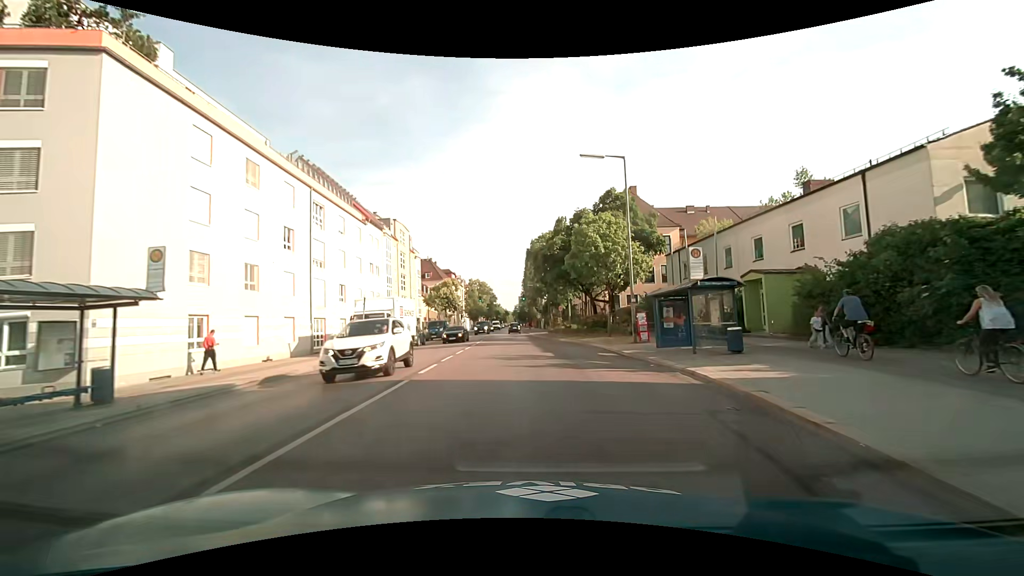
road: secondary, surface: asphalt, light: Day
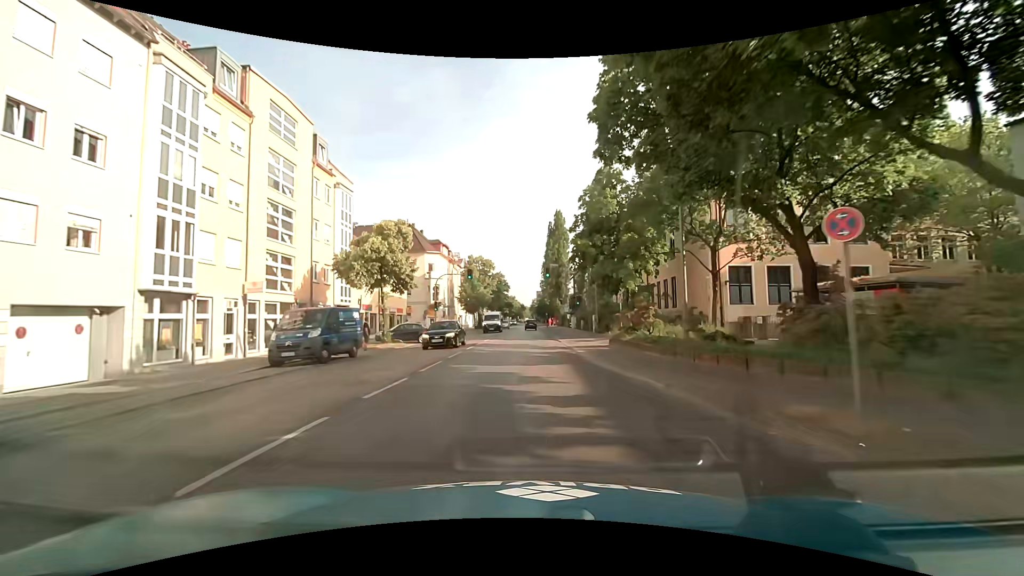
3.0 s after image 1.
(-0.7, +35.6) m; -2°
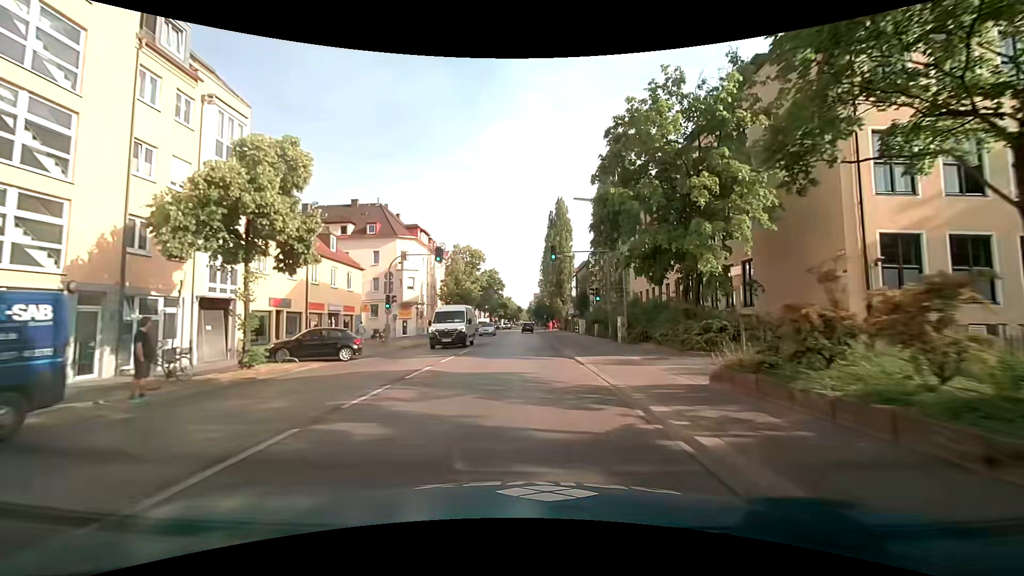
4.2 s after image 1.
(+0.1, +14.5) m; 0°
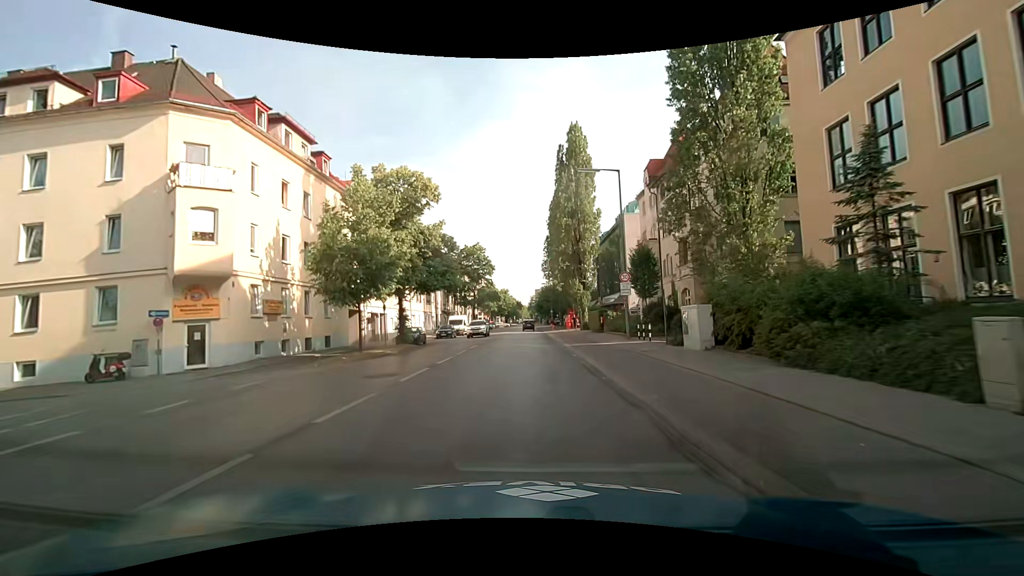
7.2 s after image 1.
(+0.1, +37.2) m; 0°
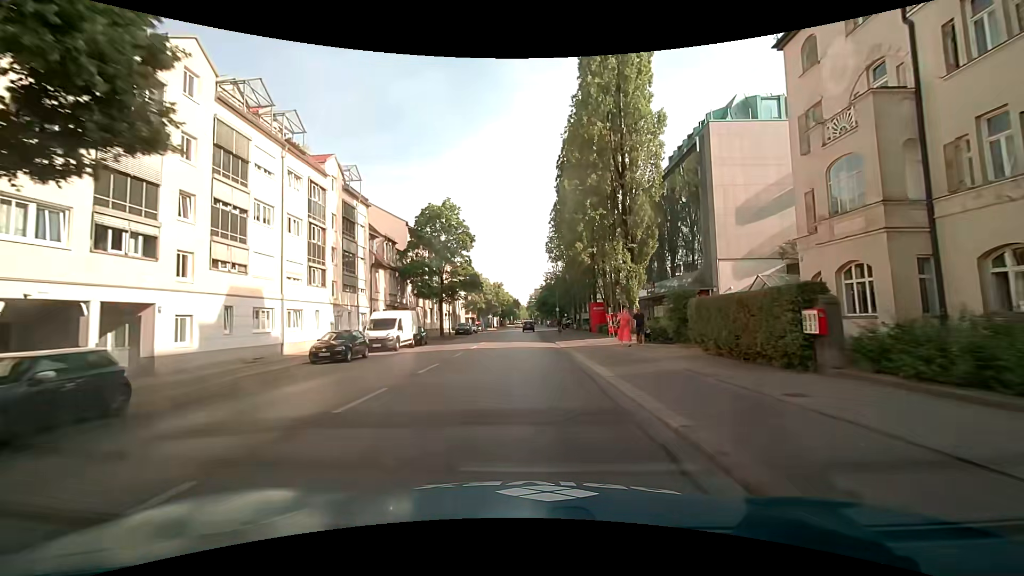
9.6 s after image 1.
(+0.2, +29.9) m; +1°
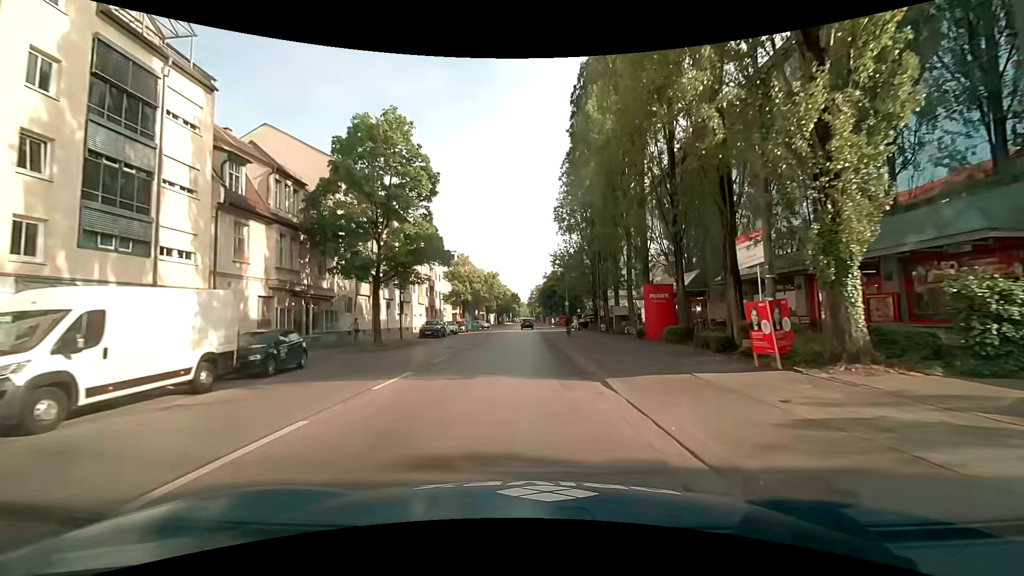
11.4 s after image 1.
(0.0, +22.0) m; 0°
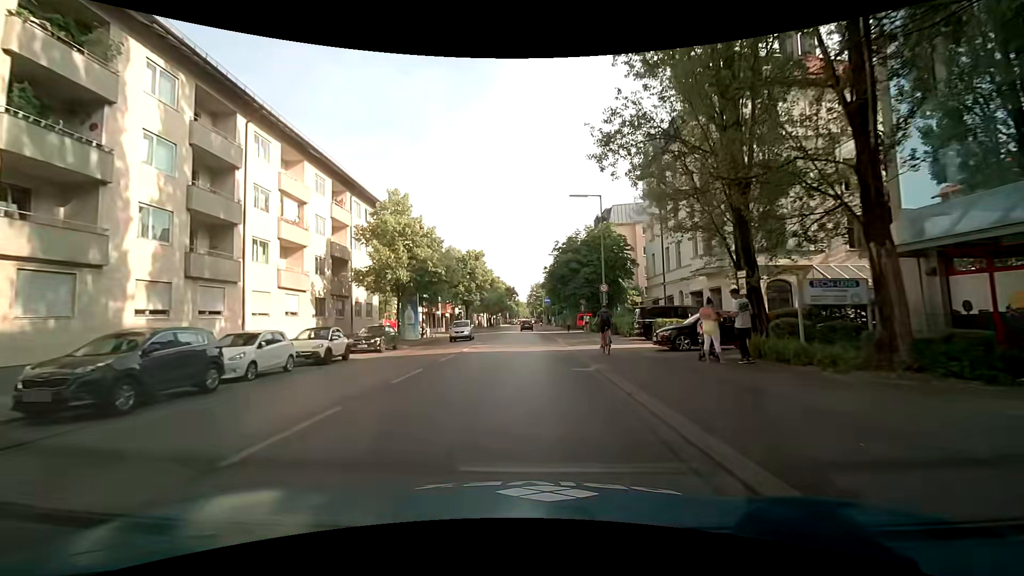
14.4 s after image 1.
(0.0, +35.4) m; -1°
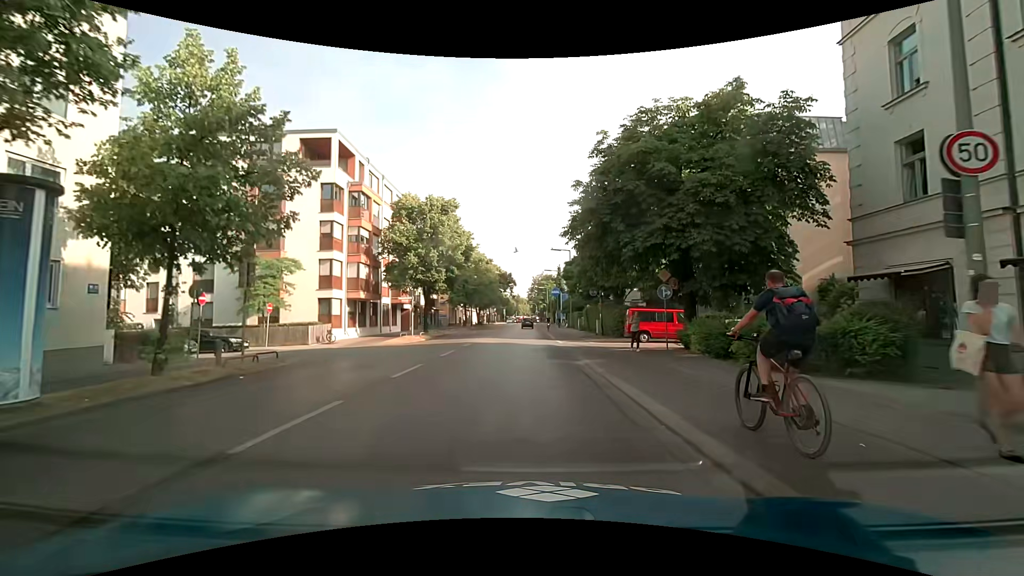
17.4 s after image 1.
(+0.3, +29.8) m; 0°
